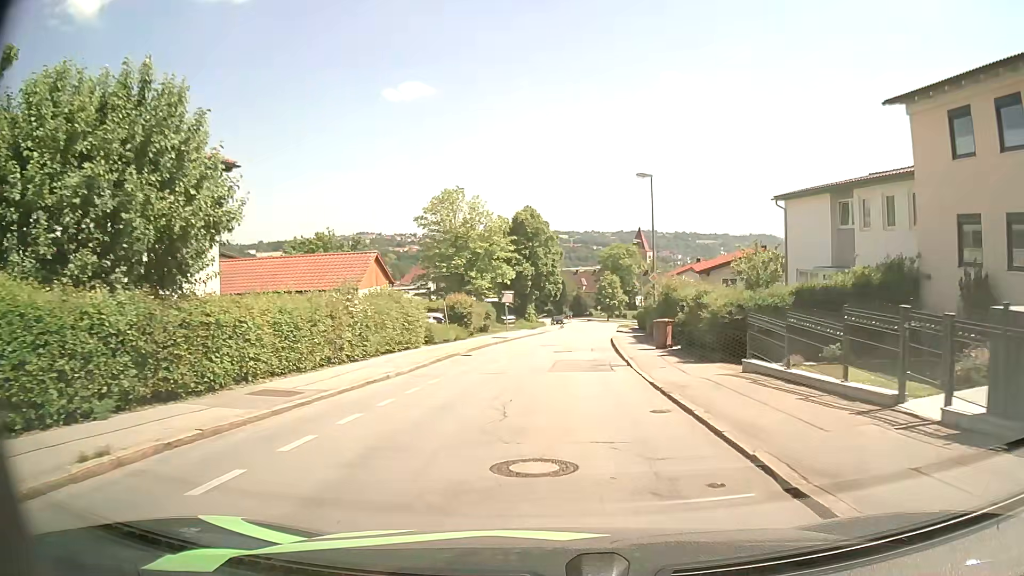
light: Day
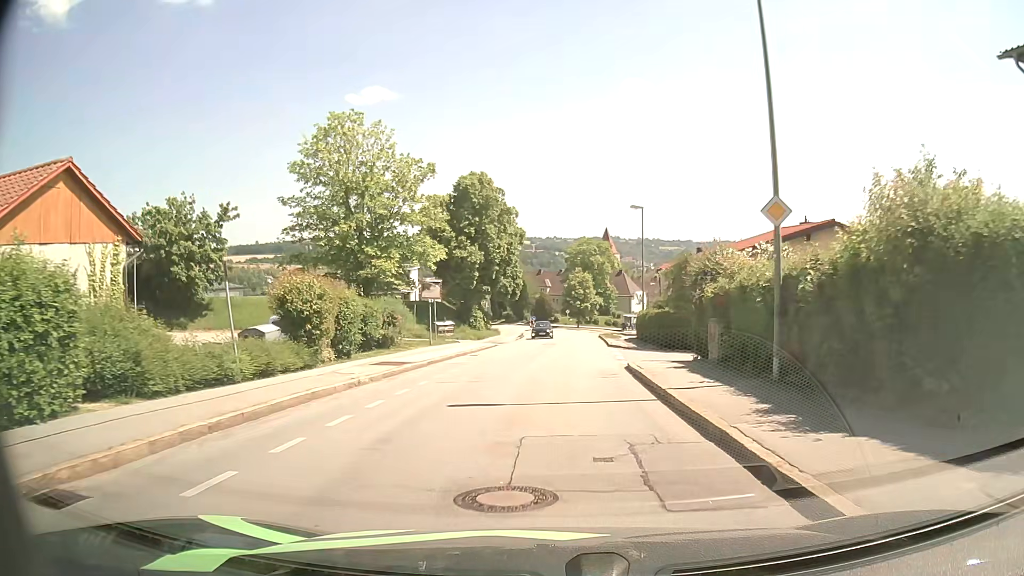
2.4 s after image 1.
(+0.5, +21.6) m; +3°
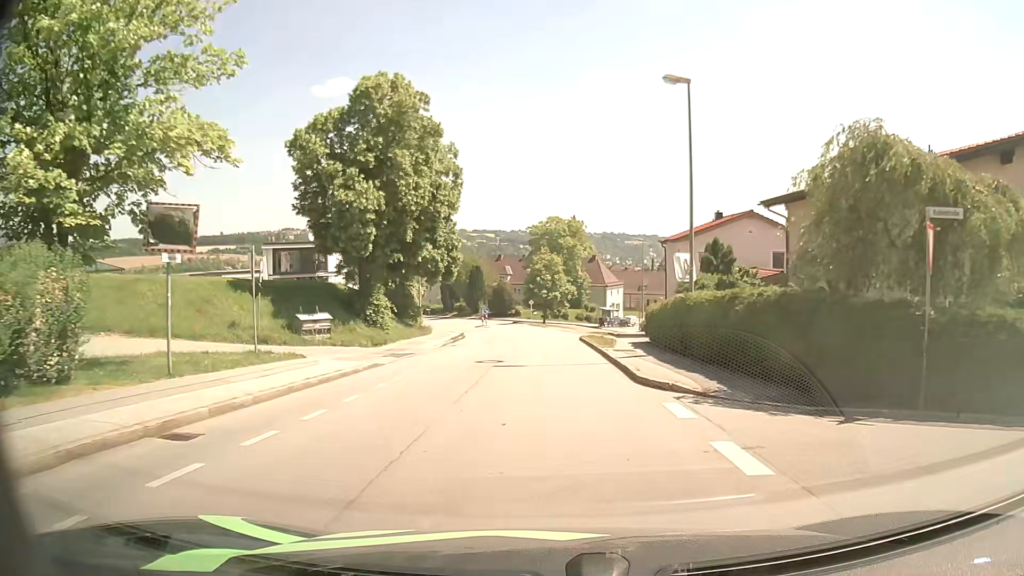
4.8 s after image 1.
(+0.7, +21.8) m; +3°
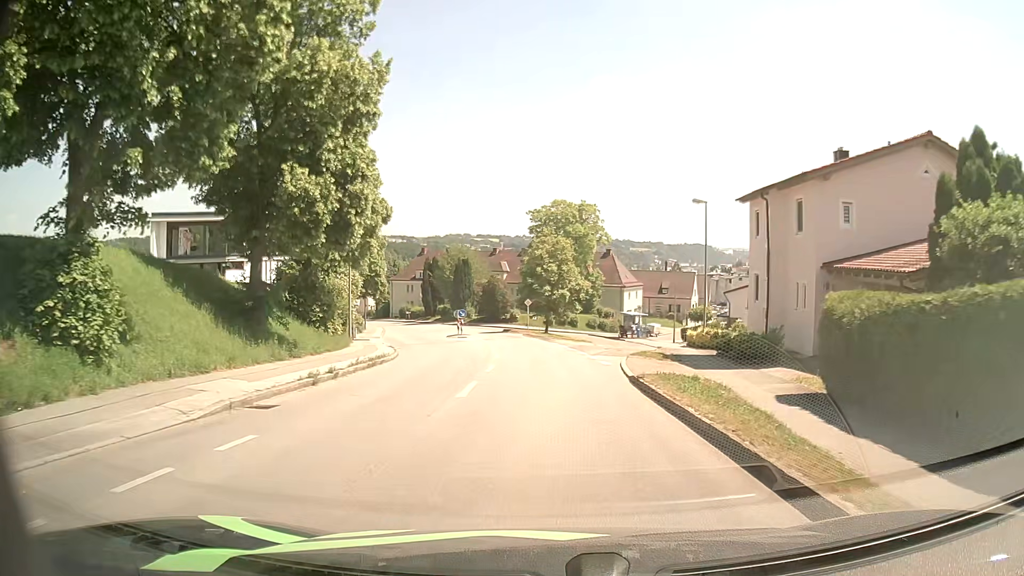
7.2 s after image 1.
(0.0, +22.3) m; 0°
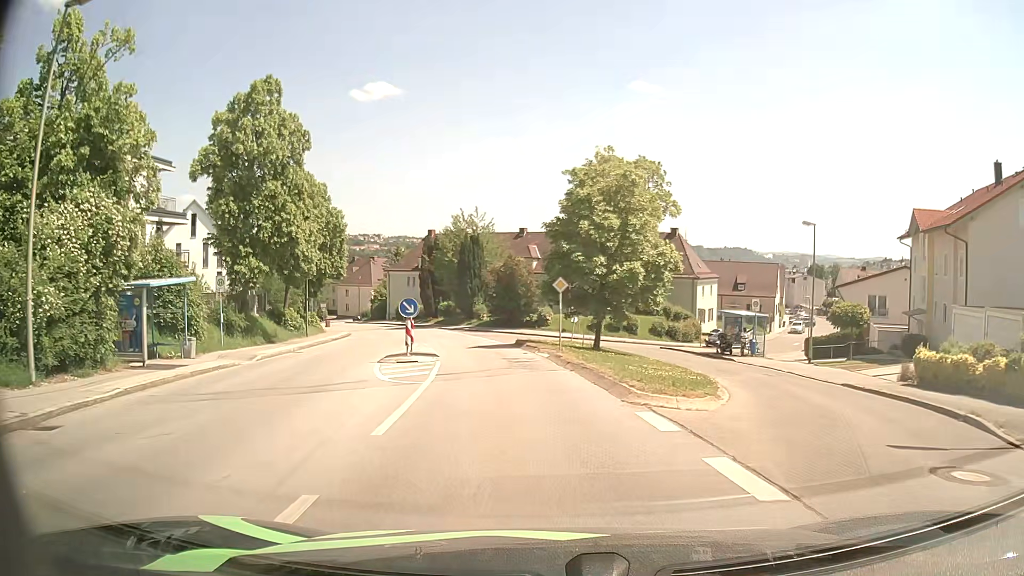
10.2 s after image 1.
(-0.6, +27.4) m; -4°
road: residential
